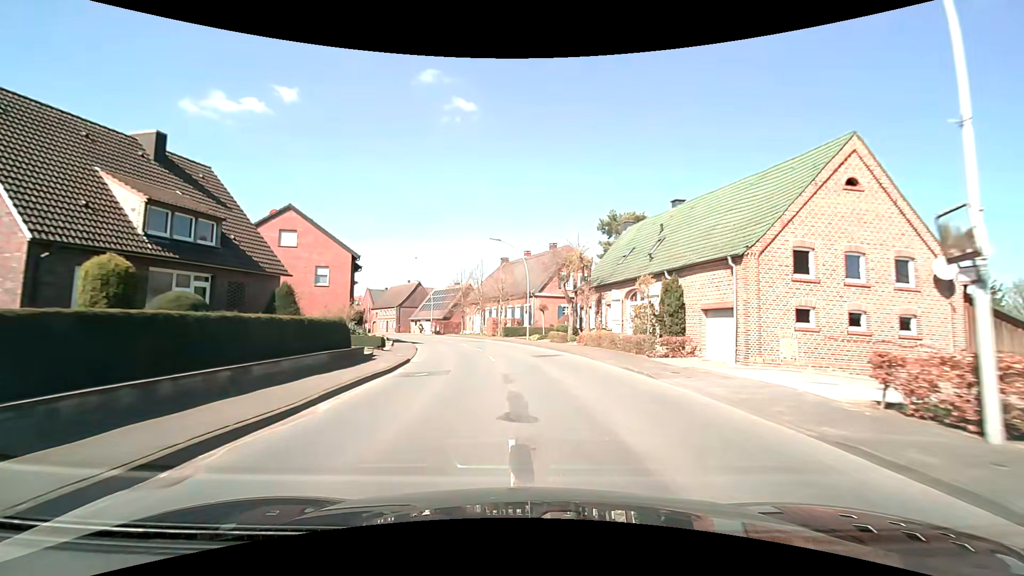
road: secondary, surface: asphalt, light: Day
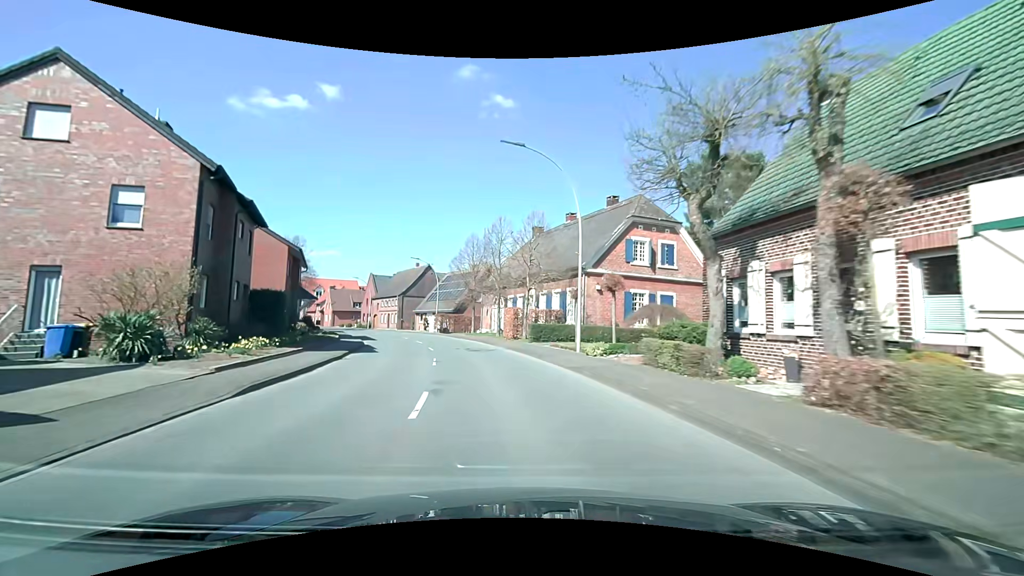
(-0.1, +22.8) m; -3°
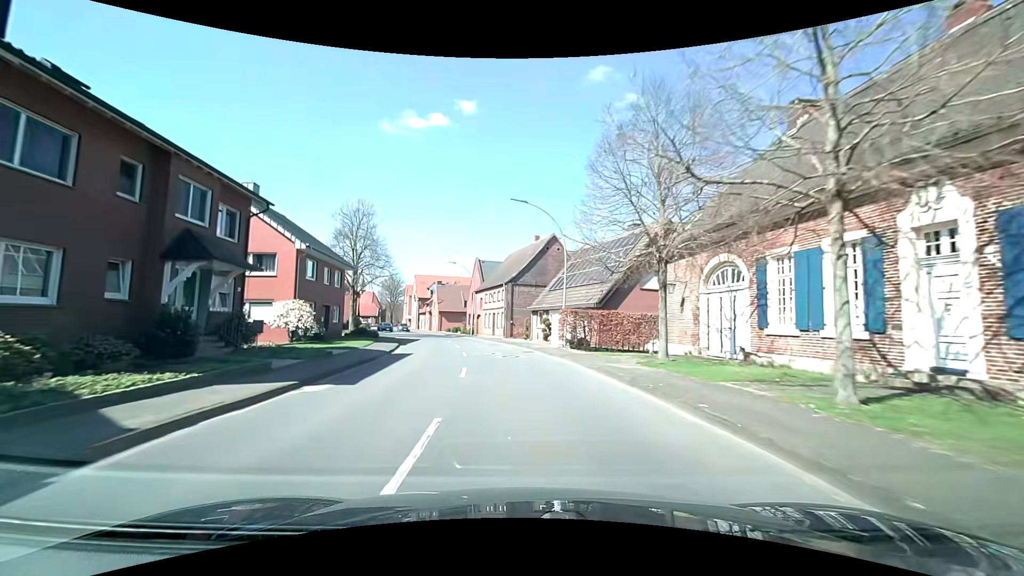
(-4.2, +30.0) m; -15°
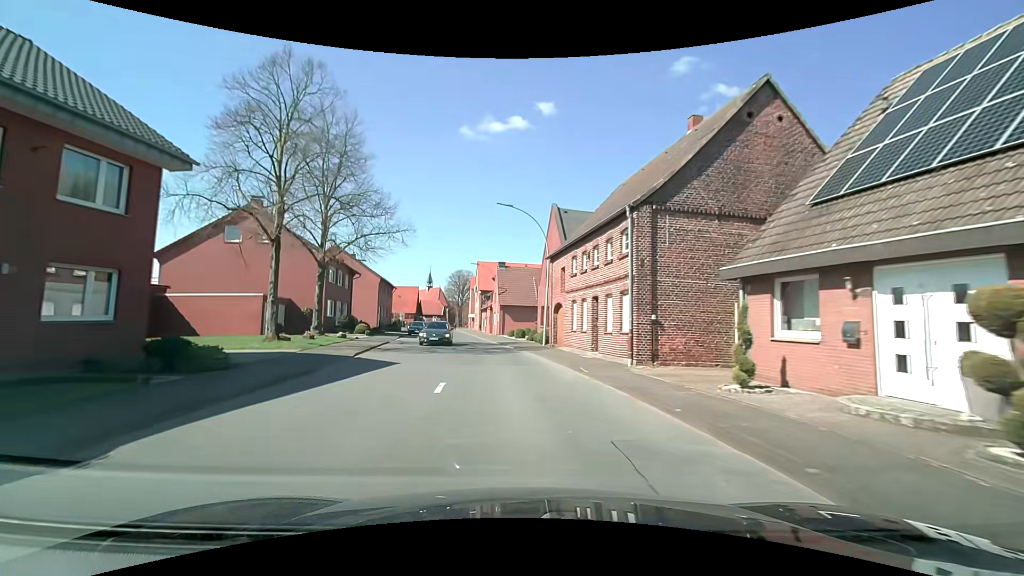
(-2.4, +30.4) m; -9°
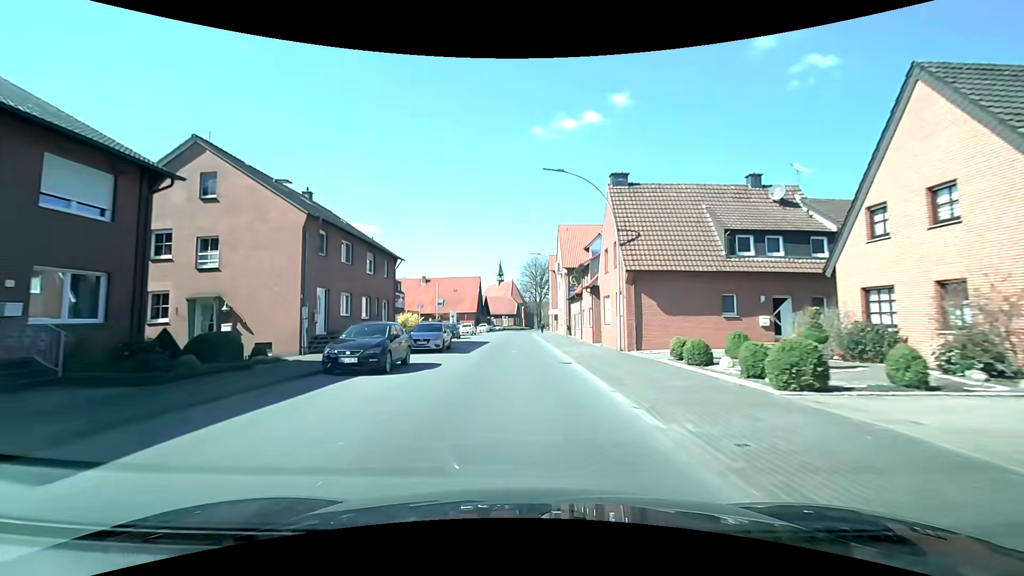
(-3.5, +38.0) m; -9°
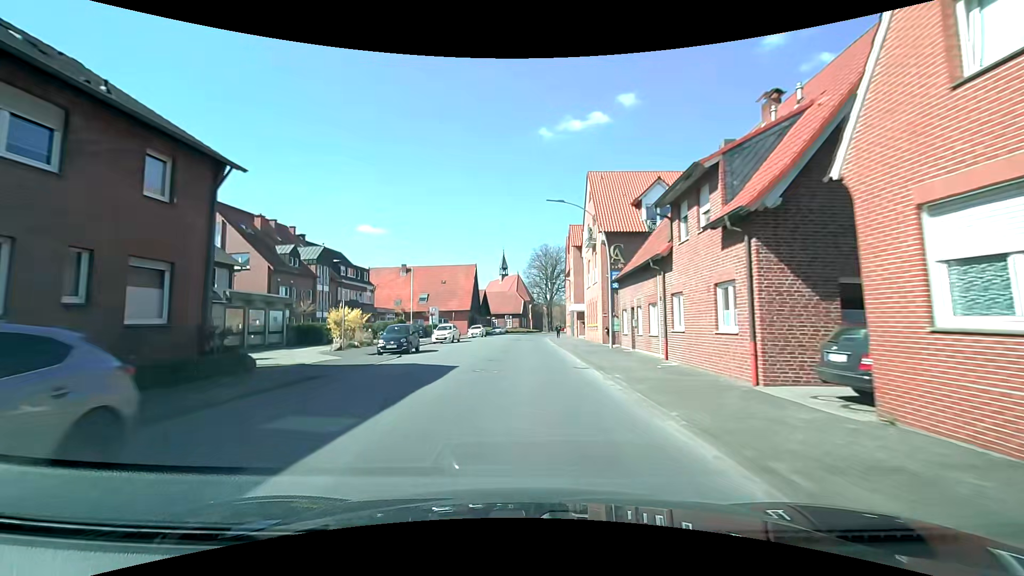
(-0.3, +23.0) m; 0°
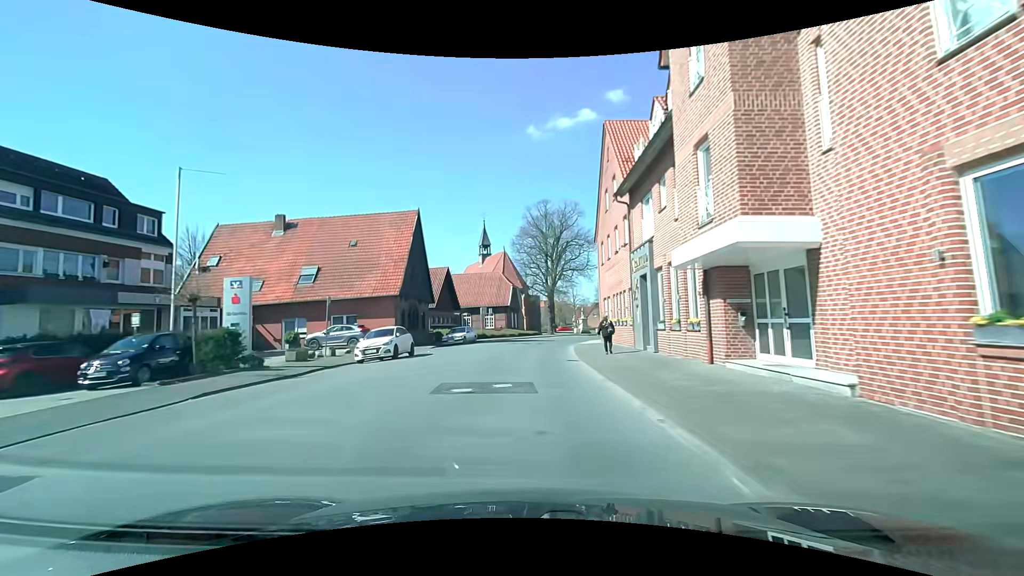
(+0.1, +38.3) m; +1°
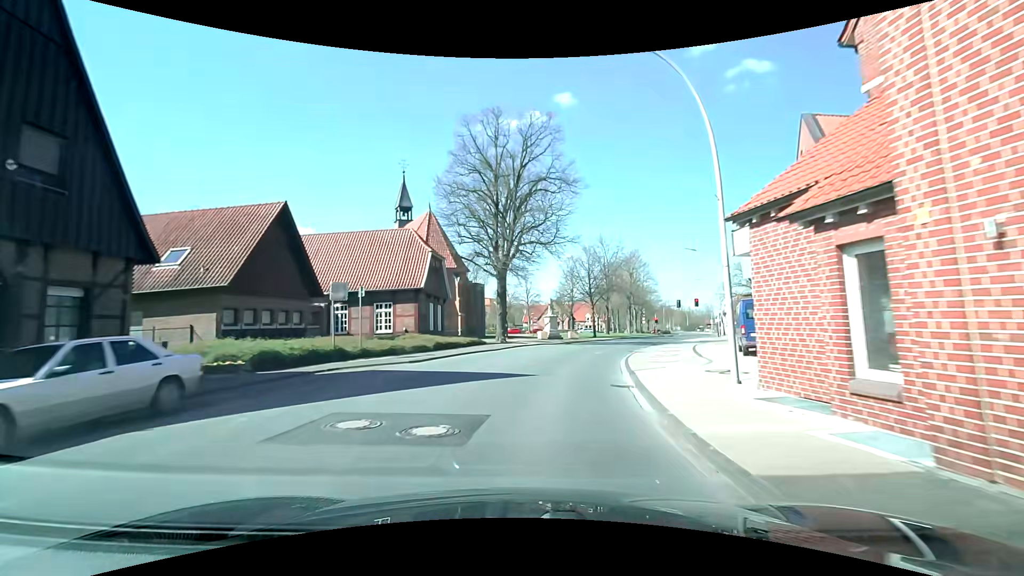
(+0.9, +30.6) m; +5°
